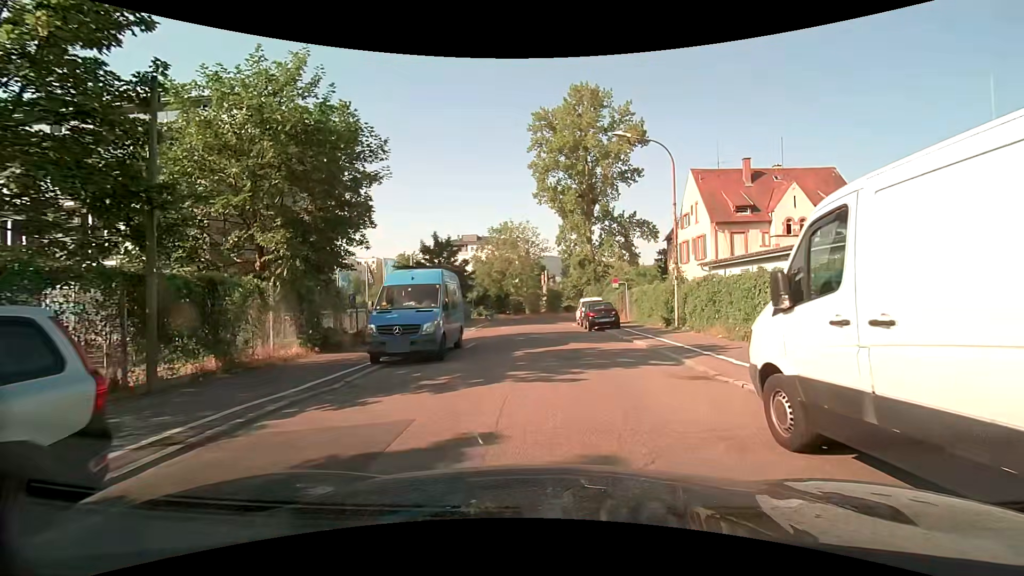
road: residential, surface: asphalt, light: Day
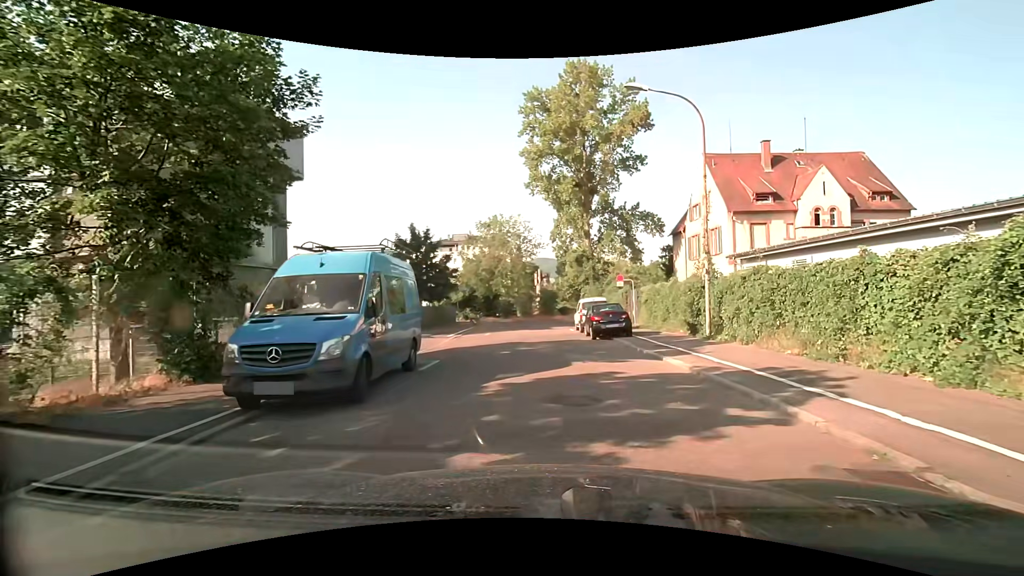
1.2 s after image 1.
(0.0, +5.3) m; 0°
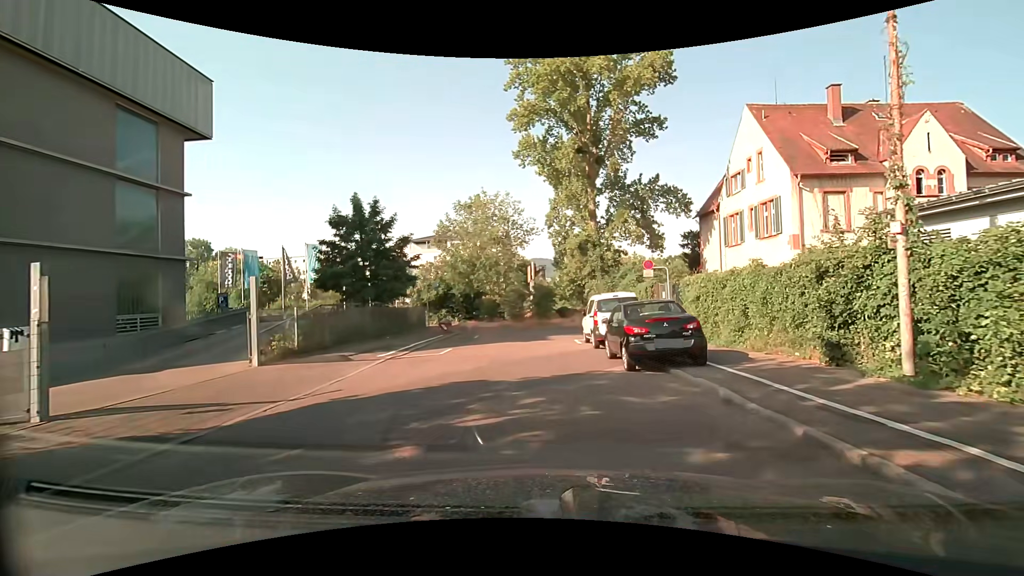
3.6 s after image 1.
(+0.3, +10.0) m; 0°
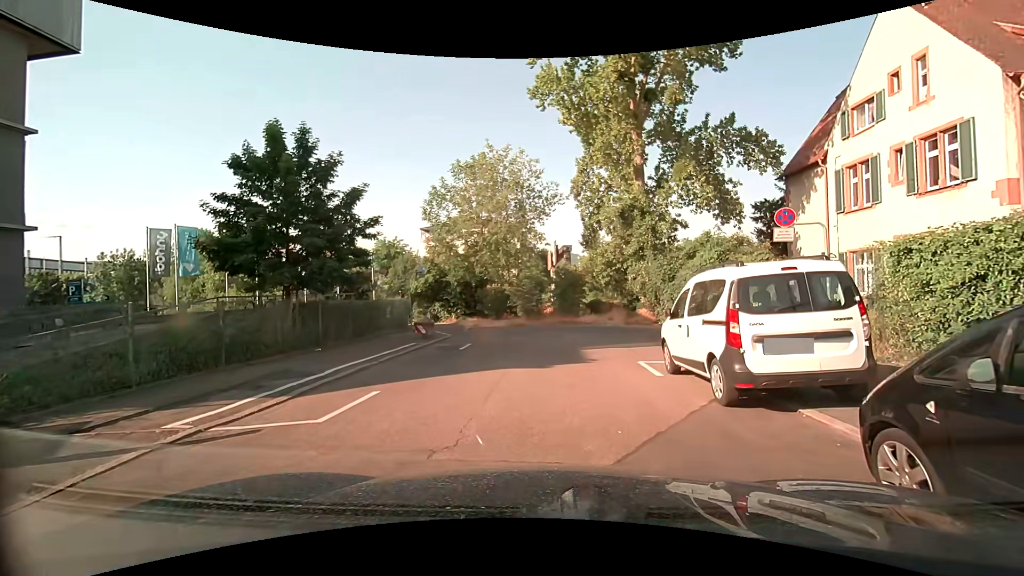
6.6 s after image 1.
(-0.1, +9.8) m; -2°
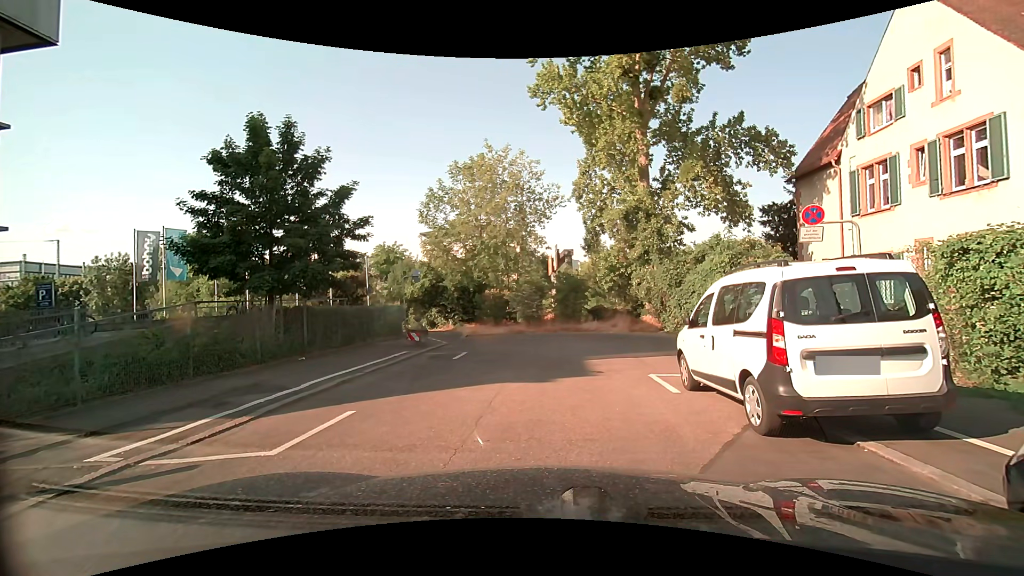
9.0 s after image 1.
(0.0, +1.1) m; -1°
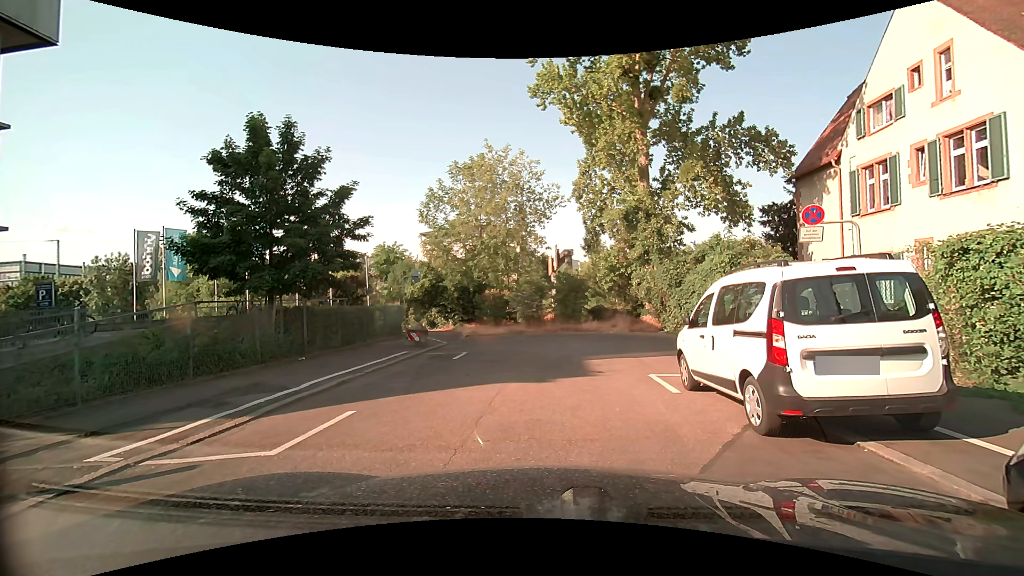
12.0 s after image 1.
(0.0, 0.0) m; 0°
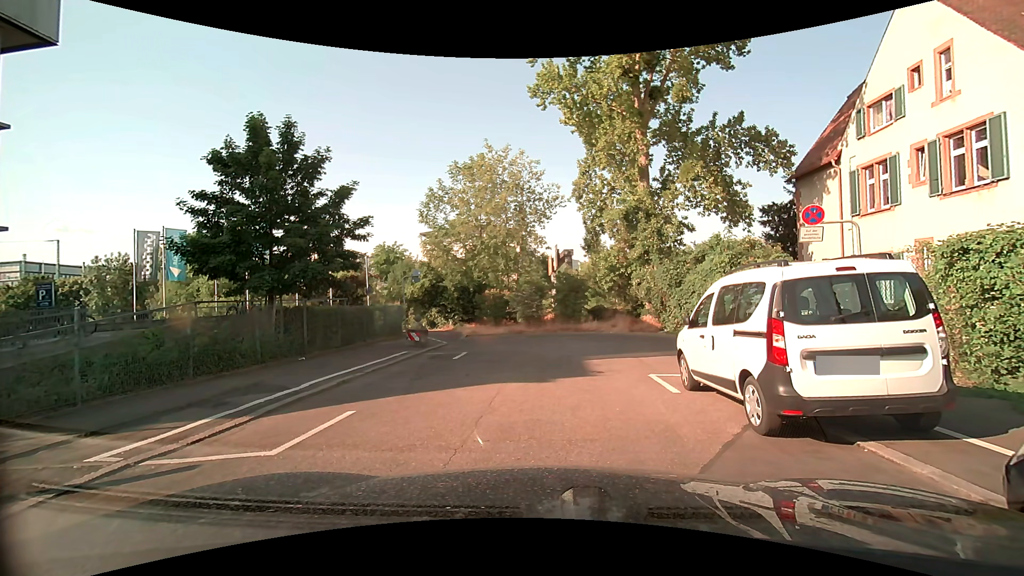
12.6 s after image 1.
(0.0, 0.0) m; 0°
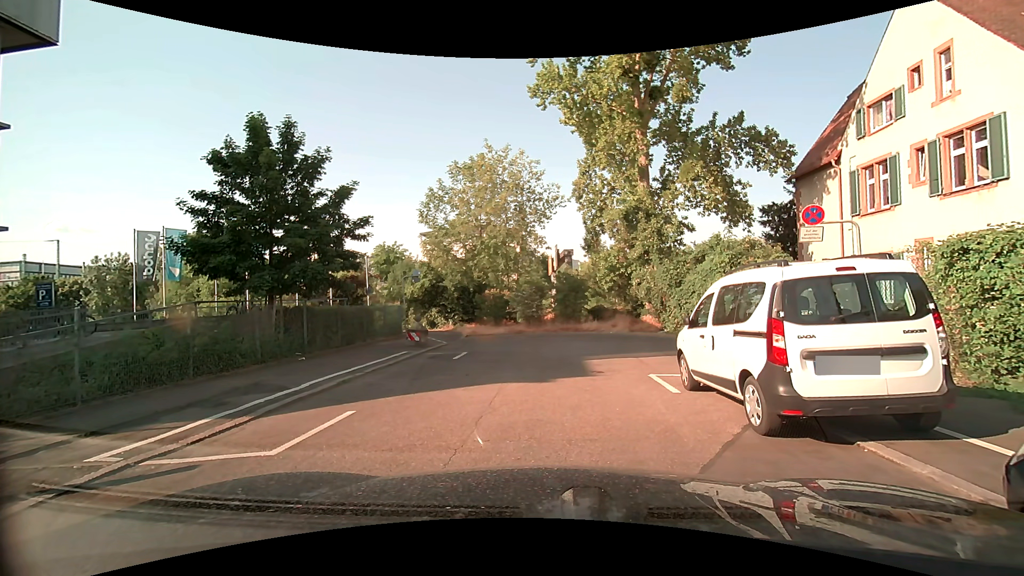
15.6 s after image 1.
(0.0, 0.0) m; 0°
